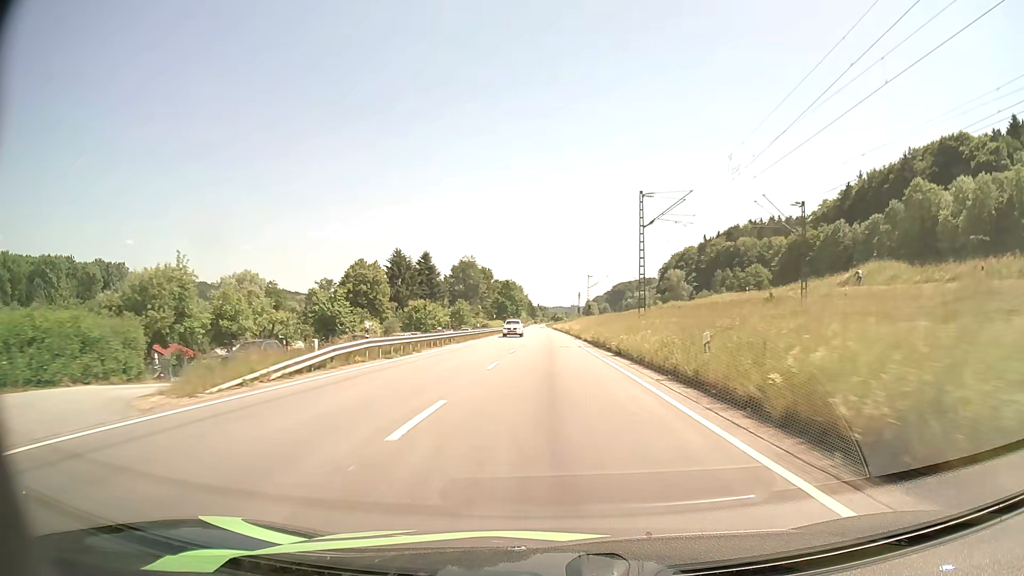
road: primary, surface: asphalt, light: Day
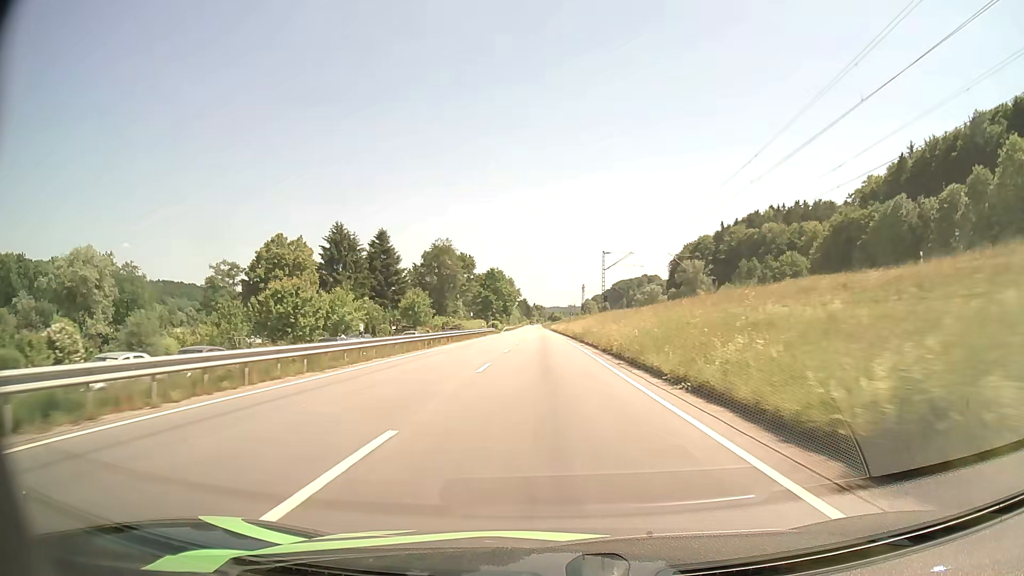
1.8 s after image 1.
(+0.1, +40.2) m; 0°
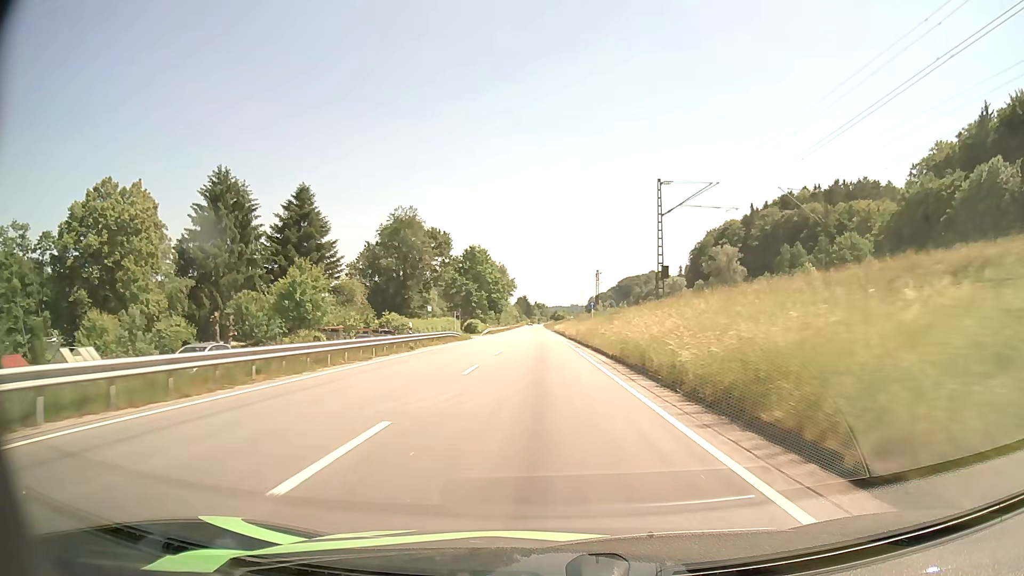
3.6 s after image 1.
(0.0, +41.3) m; 0°
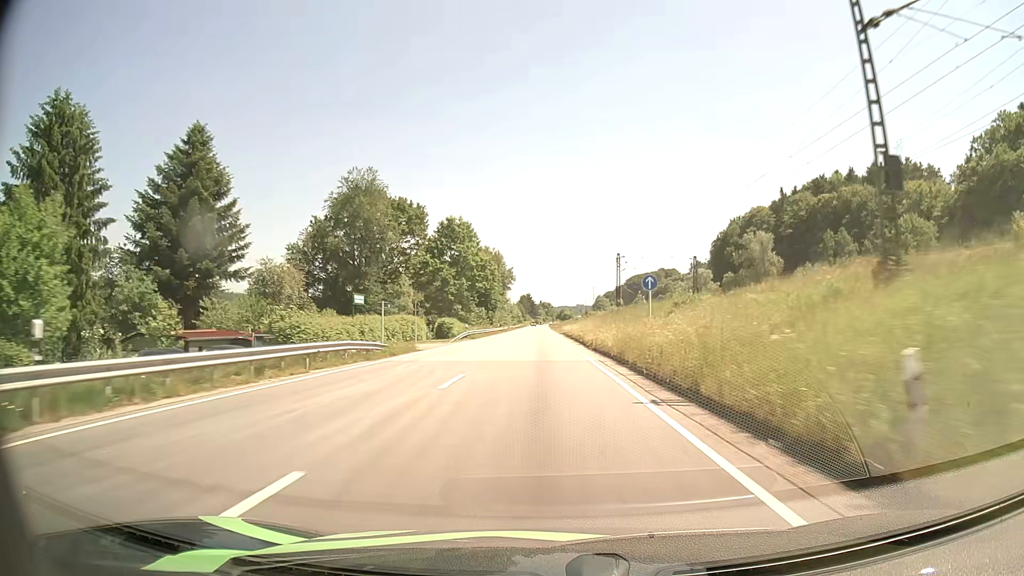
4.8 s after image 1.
(-0.1, +28.3) m; -1°
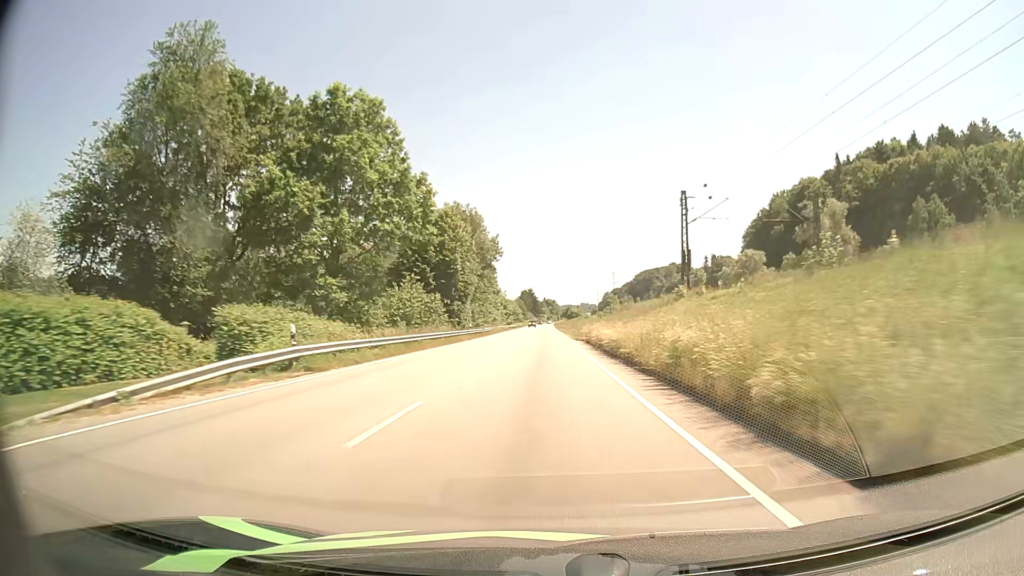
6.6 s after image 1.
(-0.1, +43.6) m; 0°
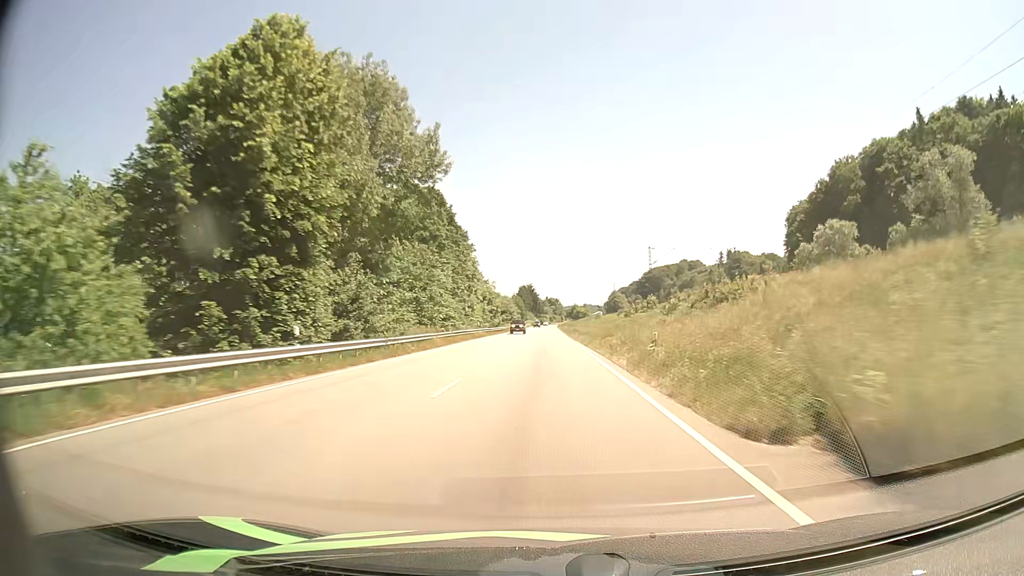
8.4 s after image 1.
(0.0, +44.3) m; 0°
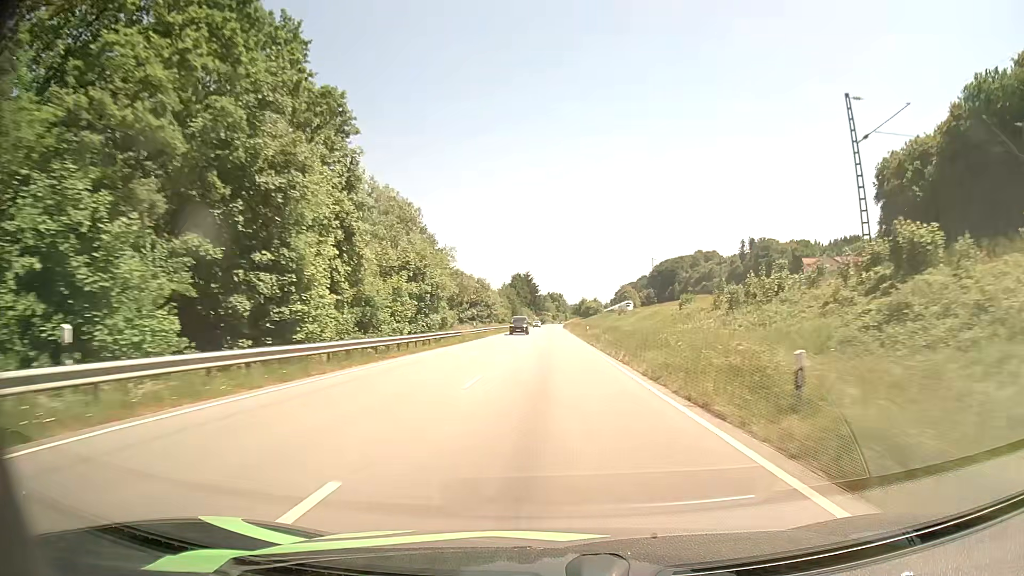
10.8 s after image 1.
(-0.2, +59.6) m; 0°
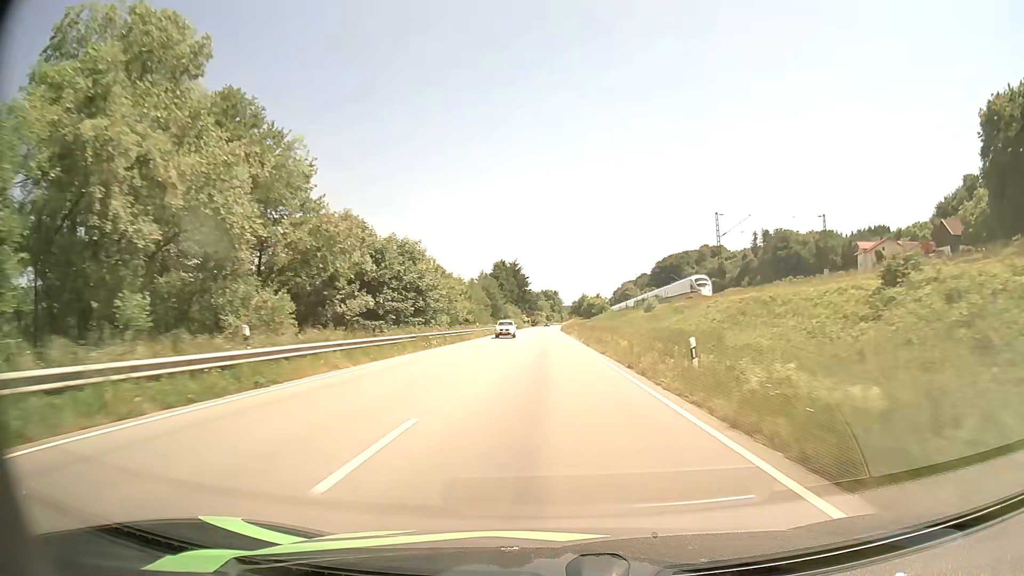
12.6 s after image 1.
(+0.2, +45.3) m; 0°
(0, +10) (0, +20) (0, +30) (0, +40) (0, +50) (0, +60) (0, +70) (0, +80) (0, +90) (0, +100) m
